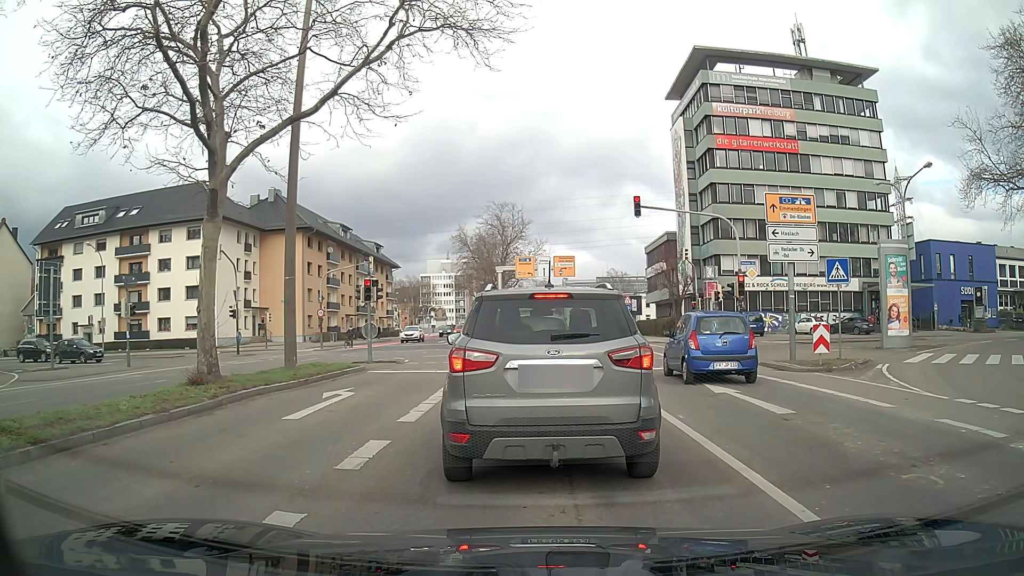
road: secondary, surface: asphalt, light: Day
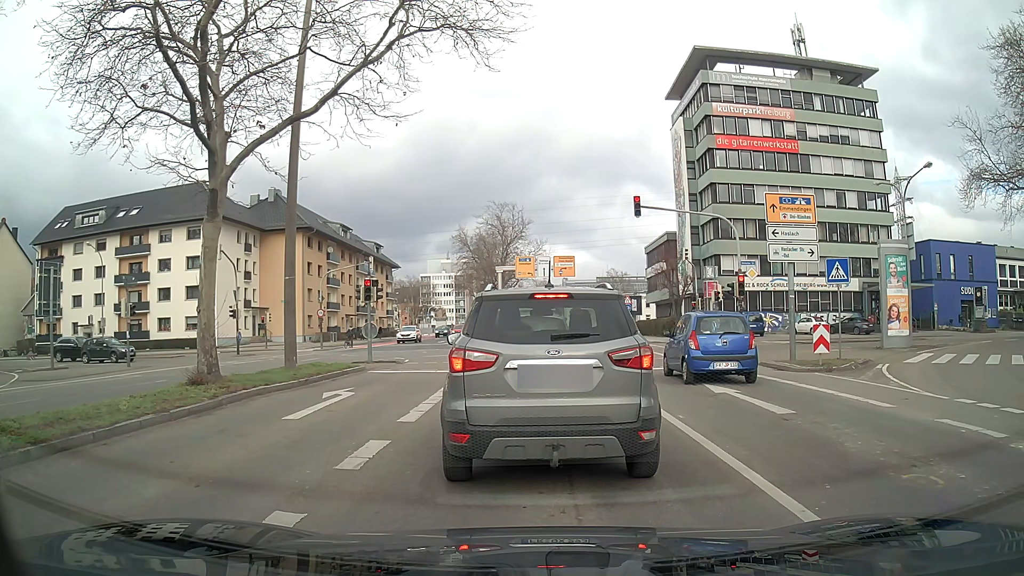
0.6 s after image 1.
(0.0, 0.0) m; 0°
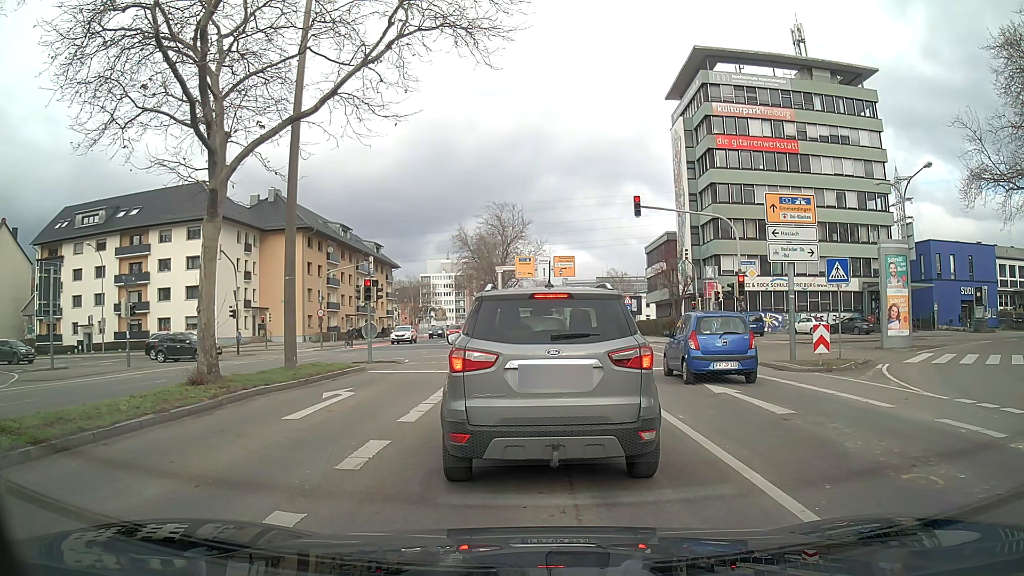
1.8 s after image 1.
(0.0, 0.0) m; 0°
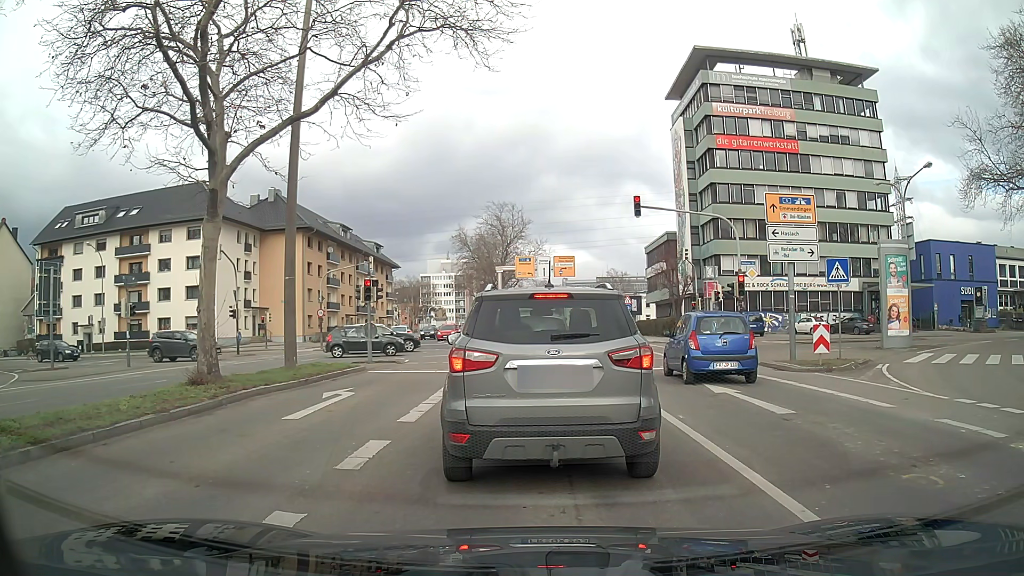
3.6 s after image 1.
(0.0, 0.0) m; 0°
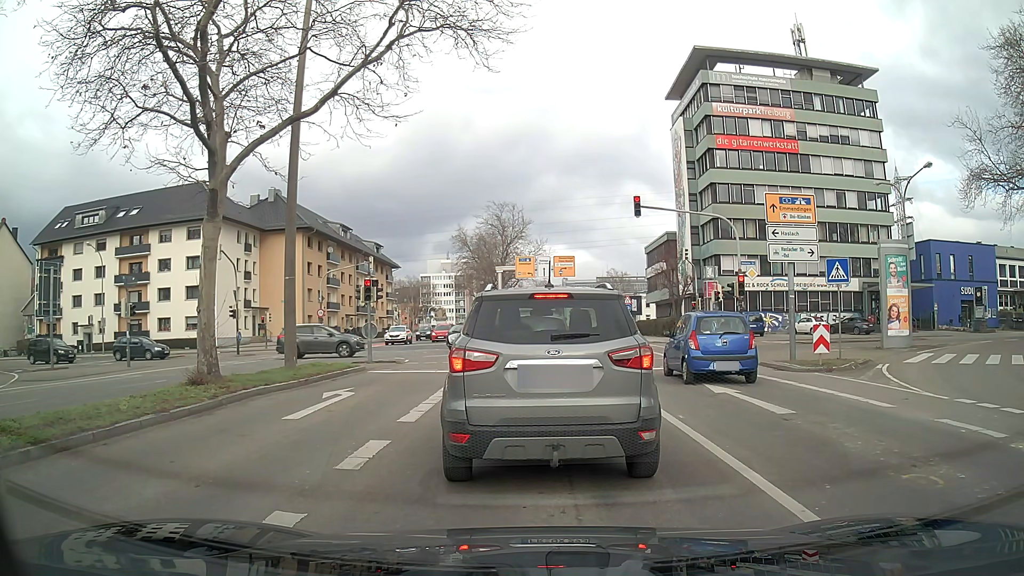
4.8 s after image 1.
(0.0, 0.0) m; 0°
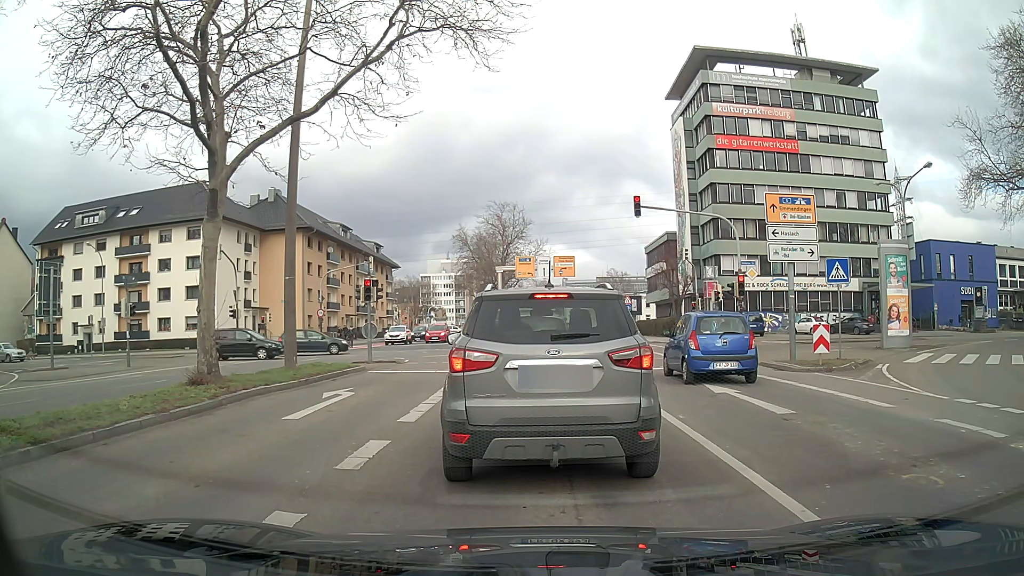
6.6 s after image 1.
(0.0, 0.0) m; 0°
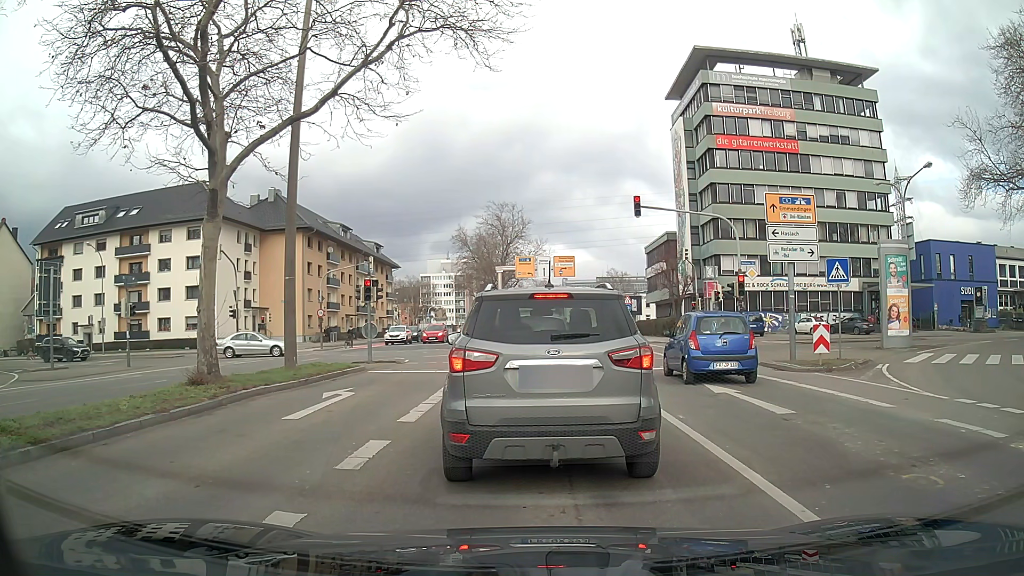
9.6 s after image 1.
(0.0, 0.0) m; 0°
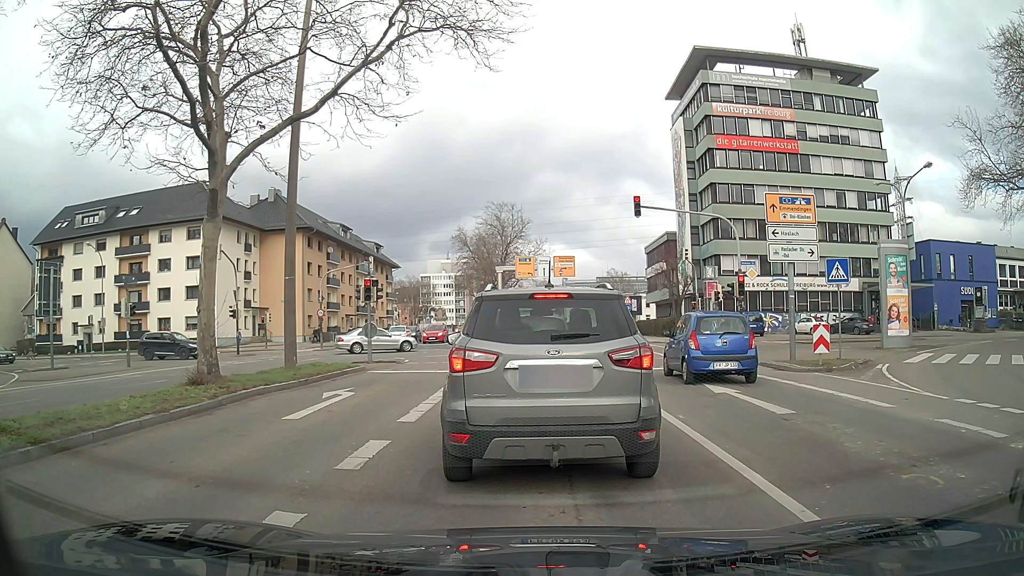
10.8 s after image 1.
(0.0, 0.0) m; 0°
(0, +10) (0, +20) (0, +30) (0, +40) (0, +50) (0, +60) (0, +70) (-1, +80) (-2, +90) (-3, +100) m
